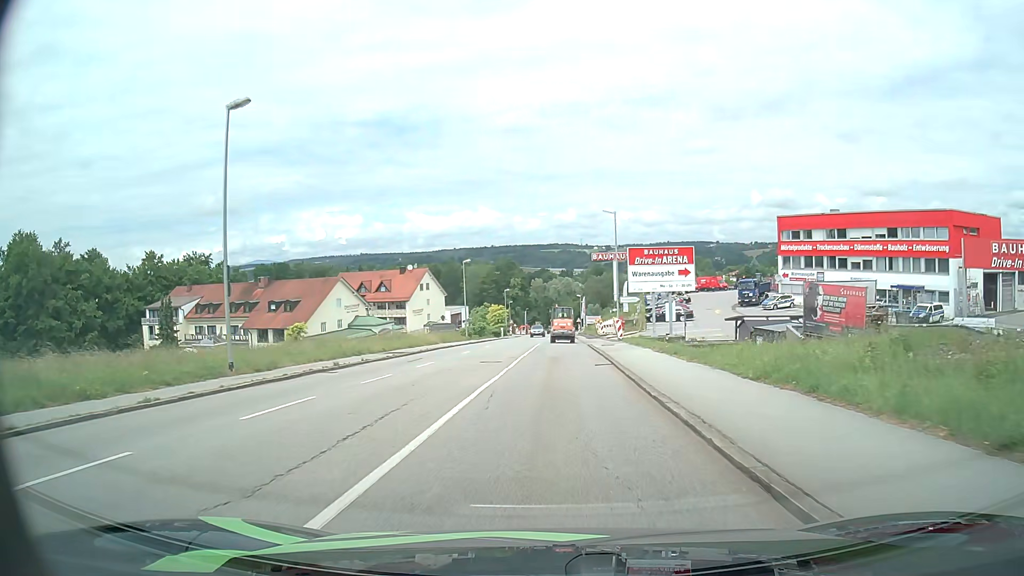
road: tertiary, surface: asphalt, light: Day
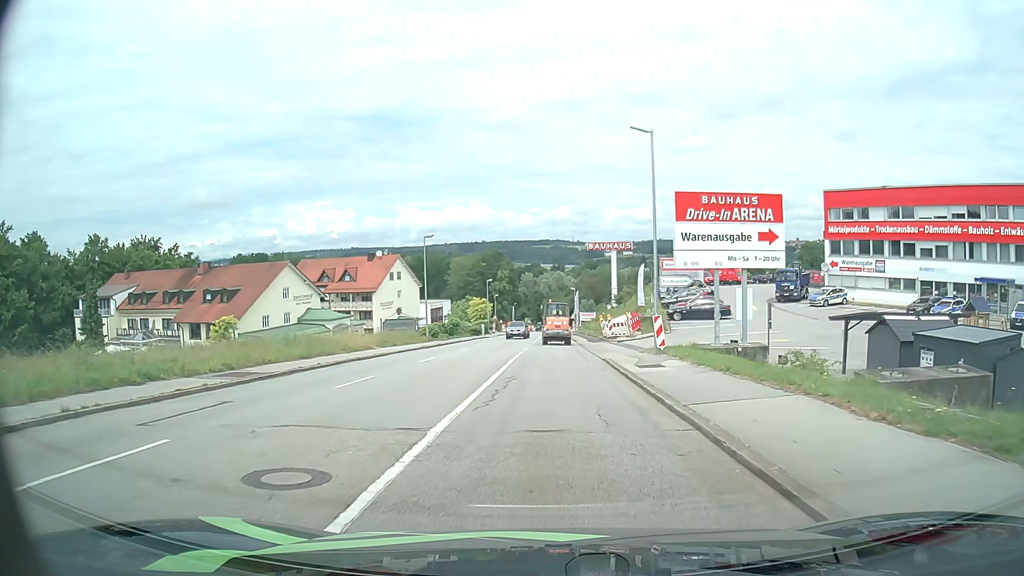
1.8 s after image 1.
(+0.2, +17.3) m; +1°
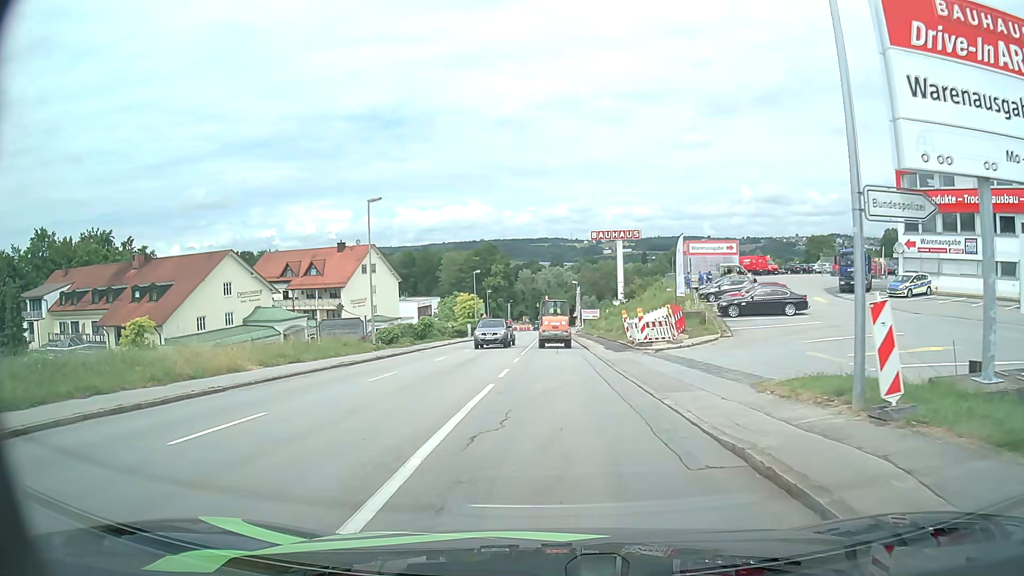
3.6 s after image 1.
(0.0, +15.7) m; 0°
(0, +10) (0, +20) (0, +30) (0, +40) (0, +50) (0, +60) (0, +70) (0, +80) (0, +90) (0, +100) m
